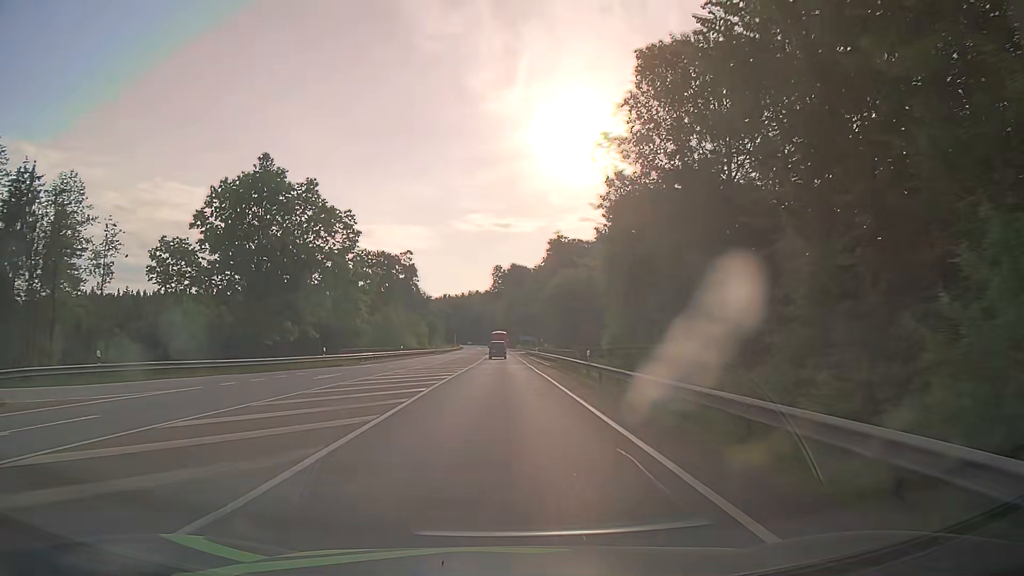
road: secondary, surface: asphalt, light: Day
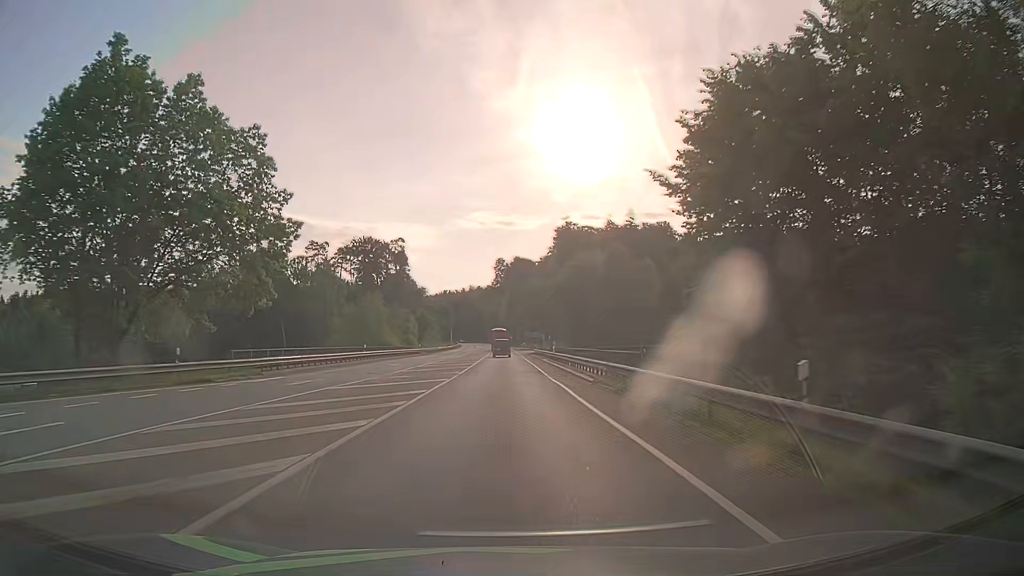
(0.0, +21.5) m; 0°
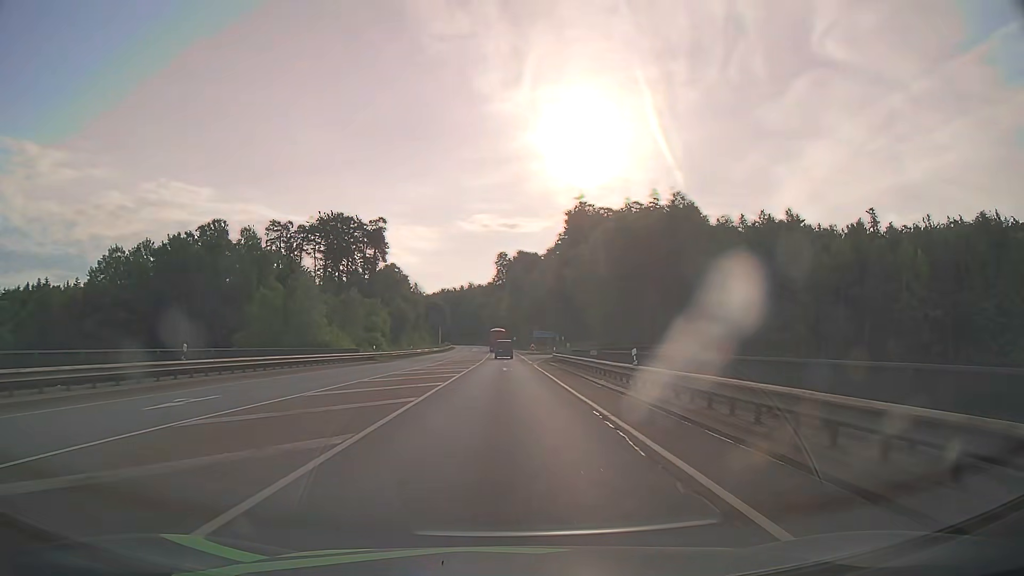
(-0.1, +32.3) m; 0°
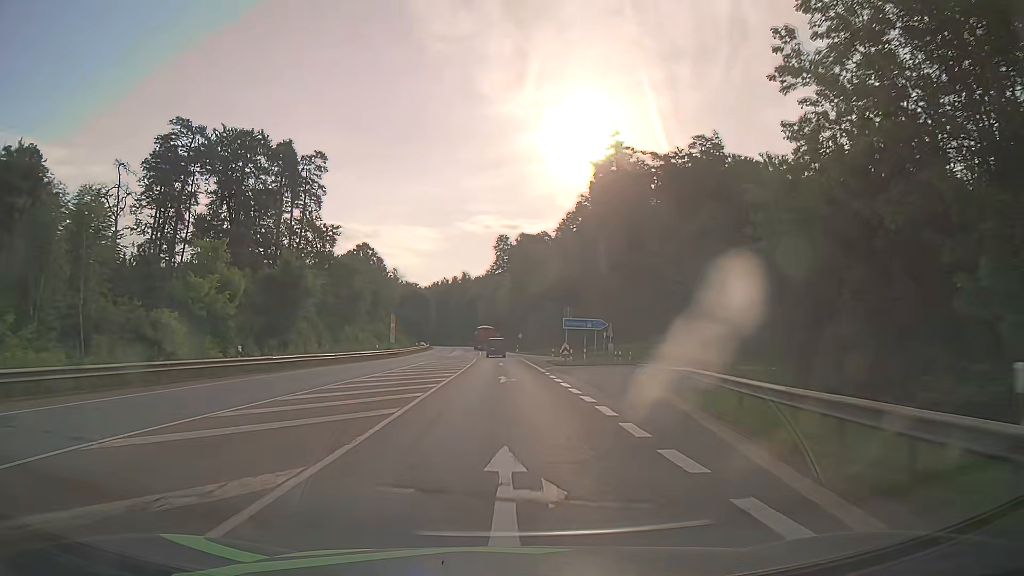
(0.0, +53.8) m; -1°
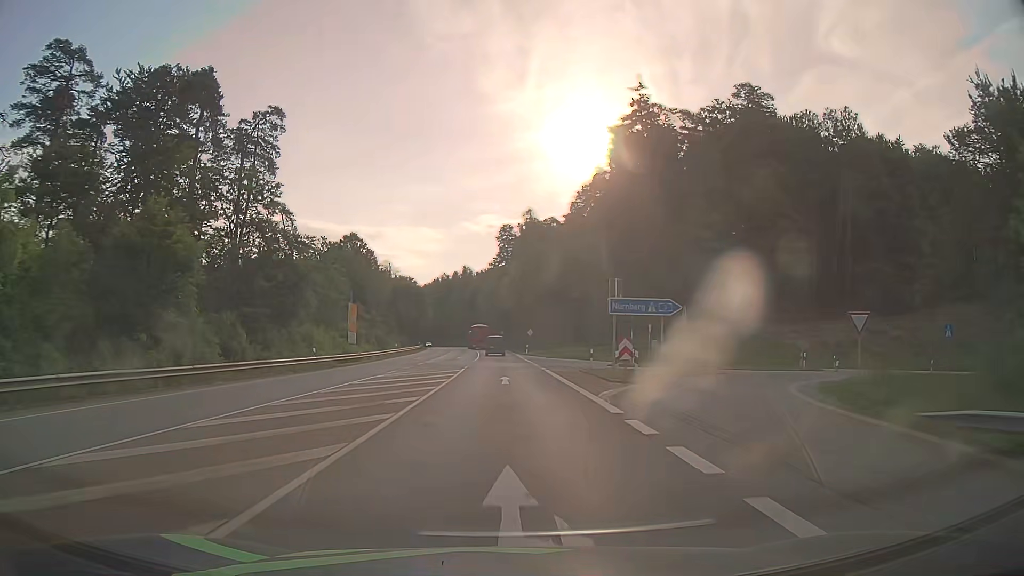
(+0.1, +21.5) m; 0°
(0, +10) (0, +20) (0, +30) (0, +40) (-1, +50) (-1, +60) (-1, +70) (-2, +80) (-2, +90) (-3, +100) m
